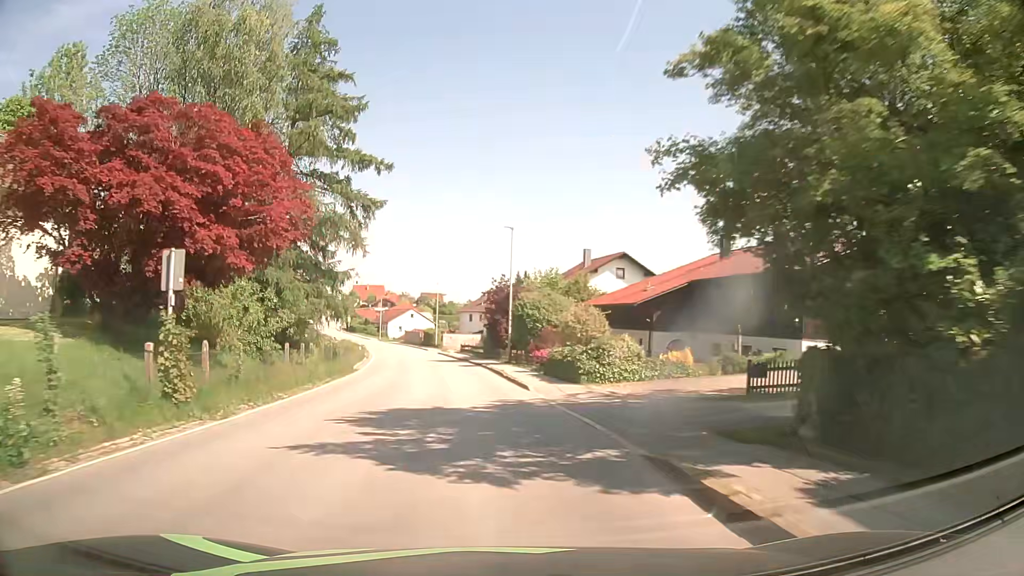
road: secondary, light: Day
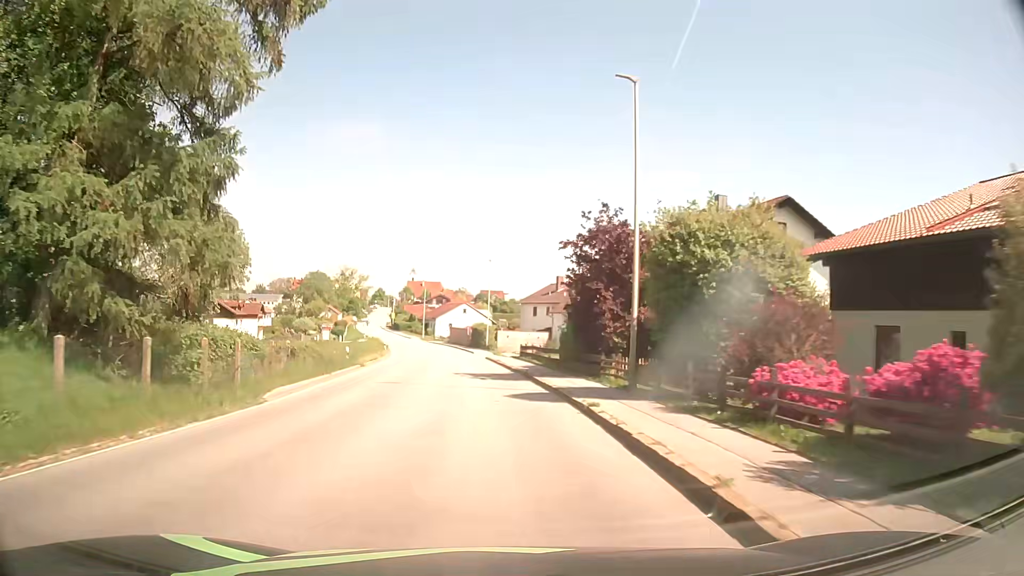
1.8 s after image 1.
(-1.3, +24.1) m; -5°
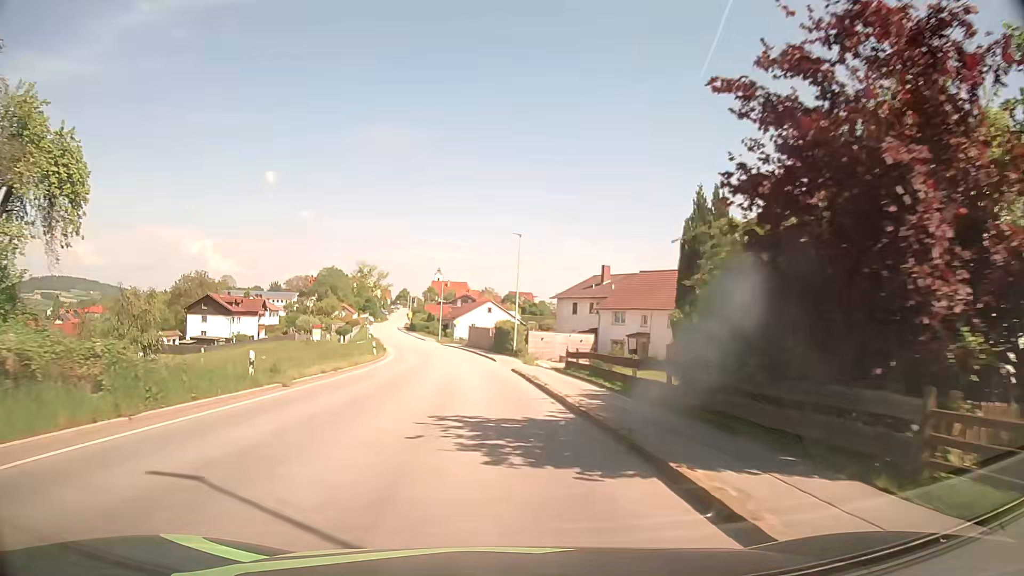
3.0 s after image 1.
(-0.4, +16.3) m; -3°
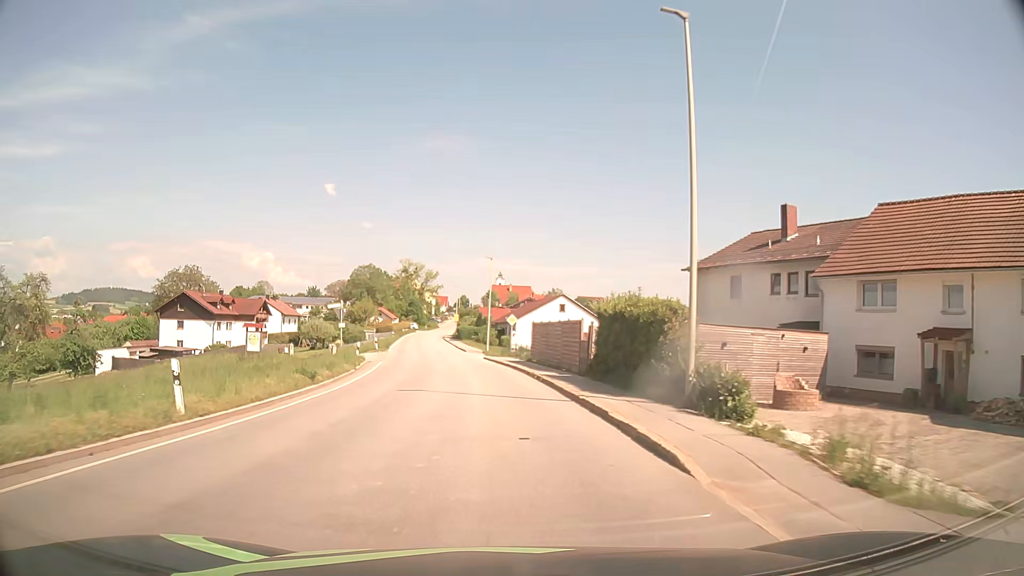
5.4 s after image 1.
(-1.4, +32.9) m; -5°
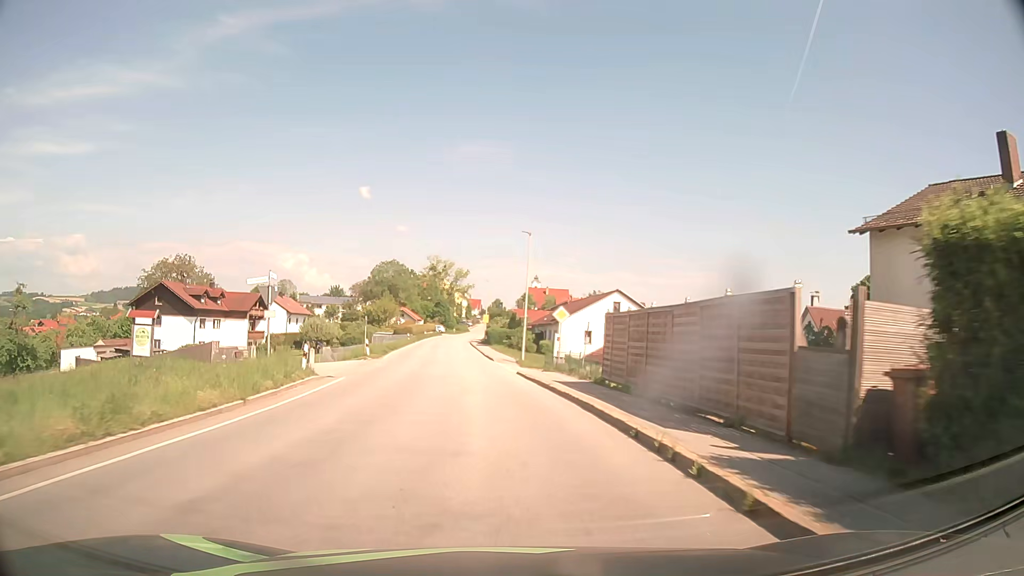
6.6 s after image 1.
(-0.3, +16.1) m; -3°
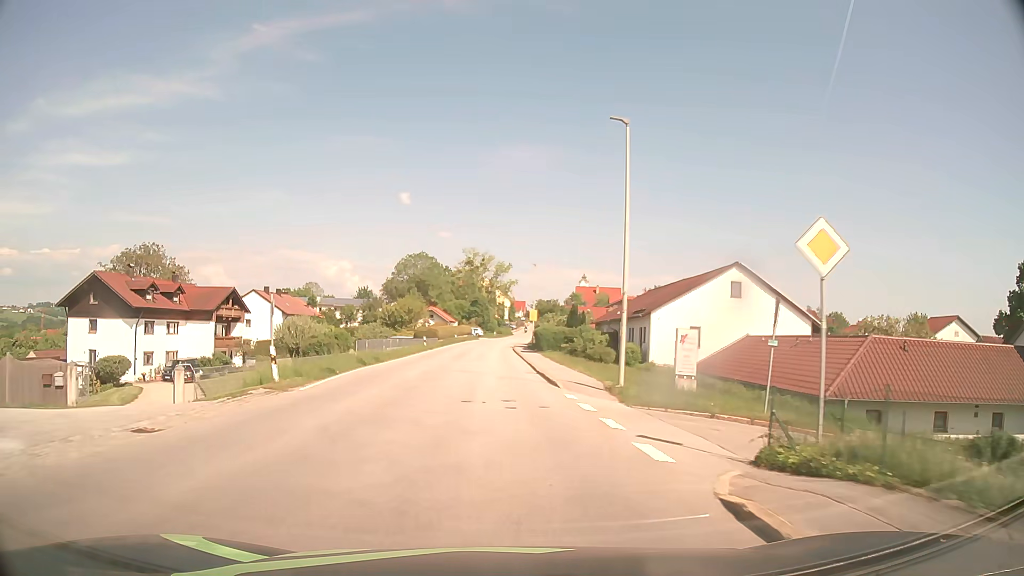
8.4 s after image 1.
(-0.8, +22.9) m; -3°
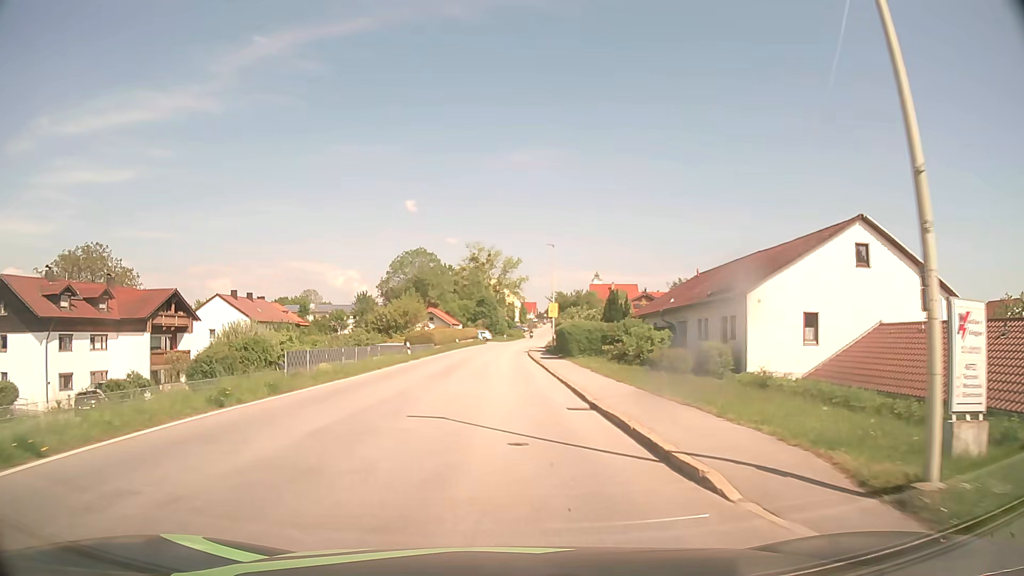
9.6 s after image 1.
(-0.2, +14.9) m; -1°
